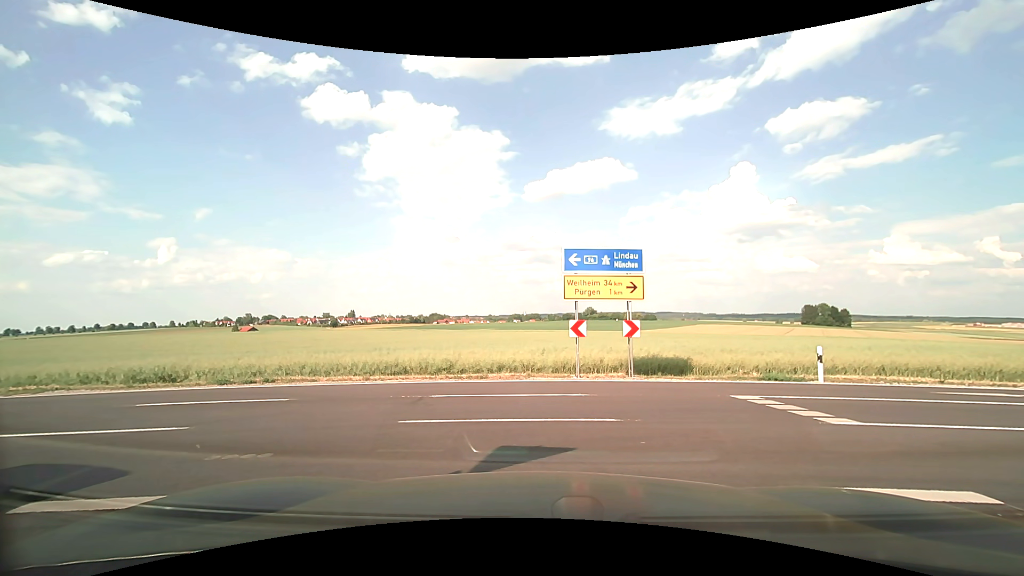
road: tertiary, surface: asphalt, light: Day
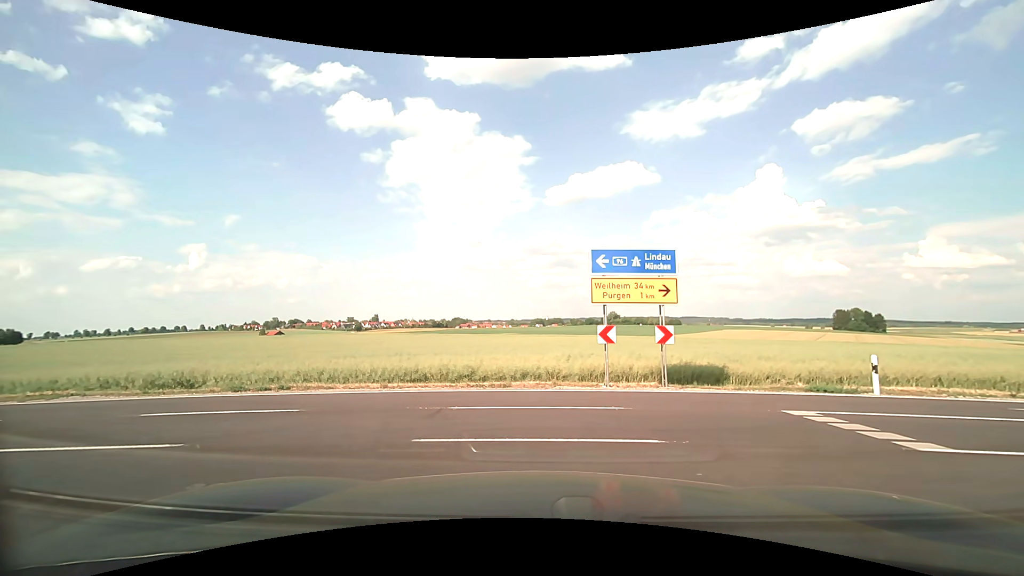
(0.0, +0.9) m; -3°
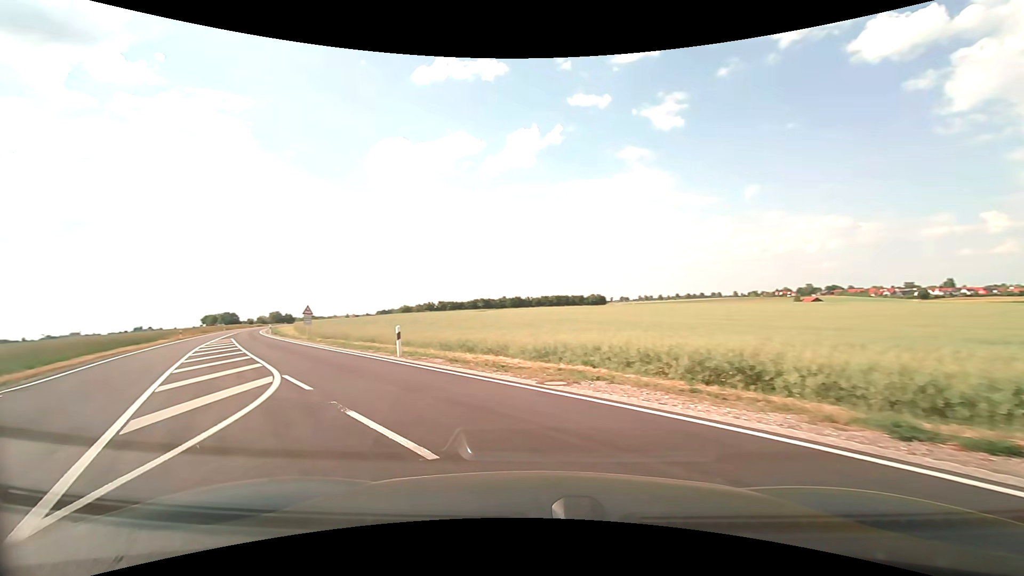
(-4.3, +8.8) m; -54°
(-3, +10) (-8, +18) (-14, +26) (-19, +34) (-25, +43) (-31, +51) (-36, +59) (-42, +68) (-47, +76) (-52, +85) m
